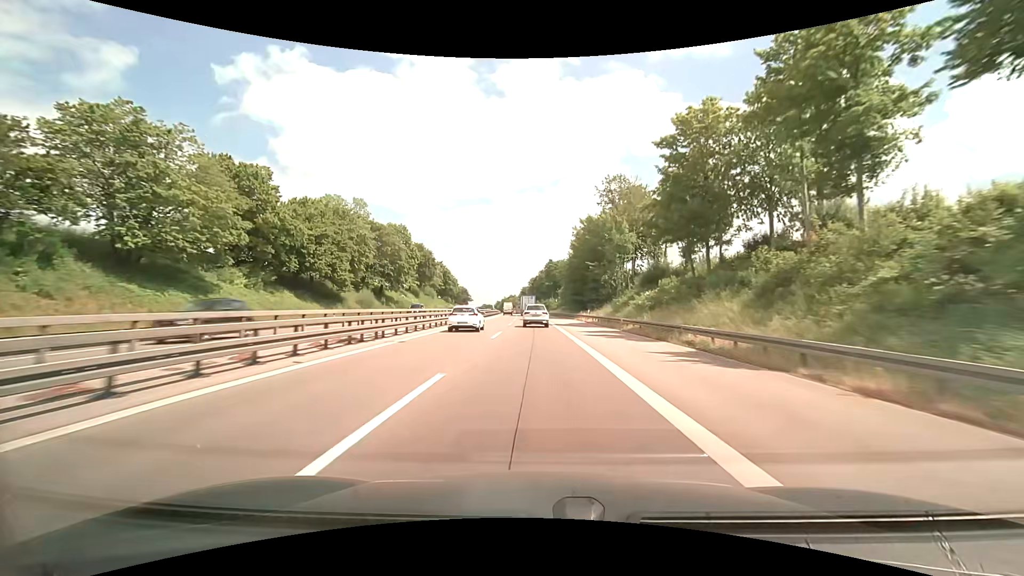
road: motorway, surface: asphalt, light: Day
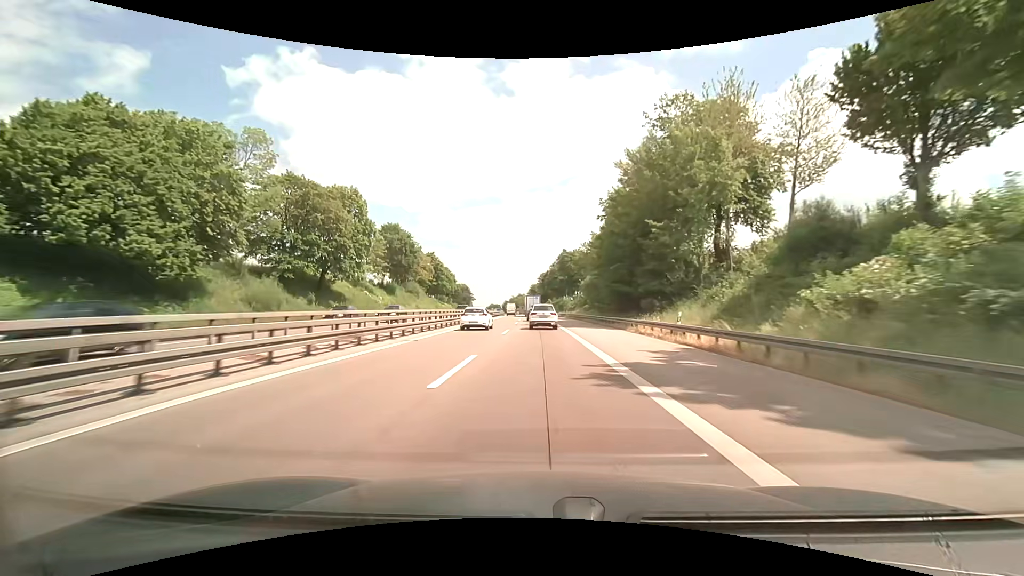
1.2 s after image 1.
(-0.4, +31.6) m; -1°
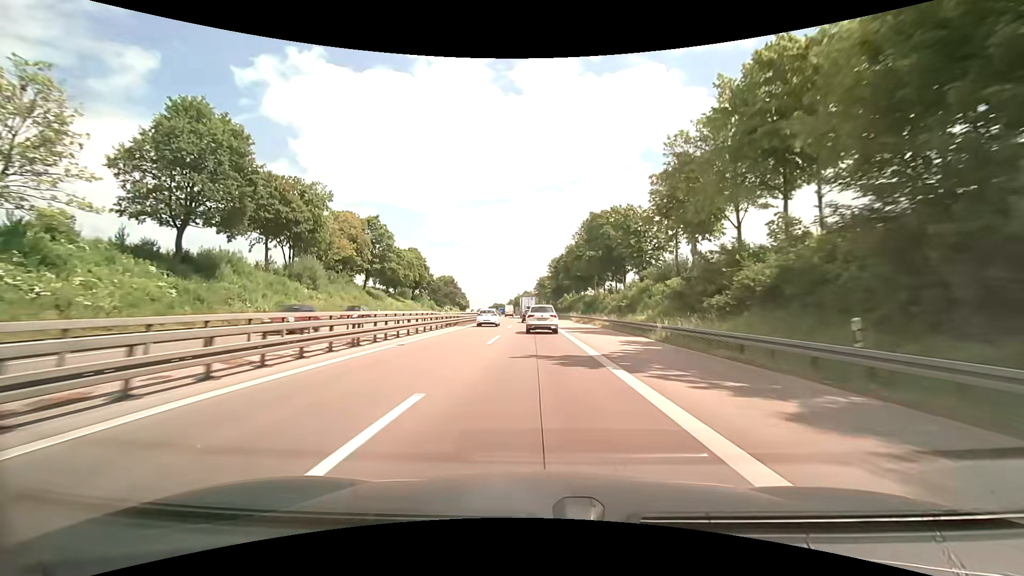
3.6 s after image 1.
(-0.5, +60.3) m; -1°
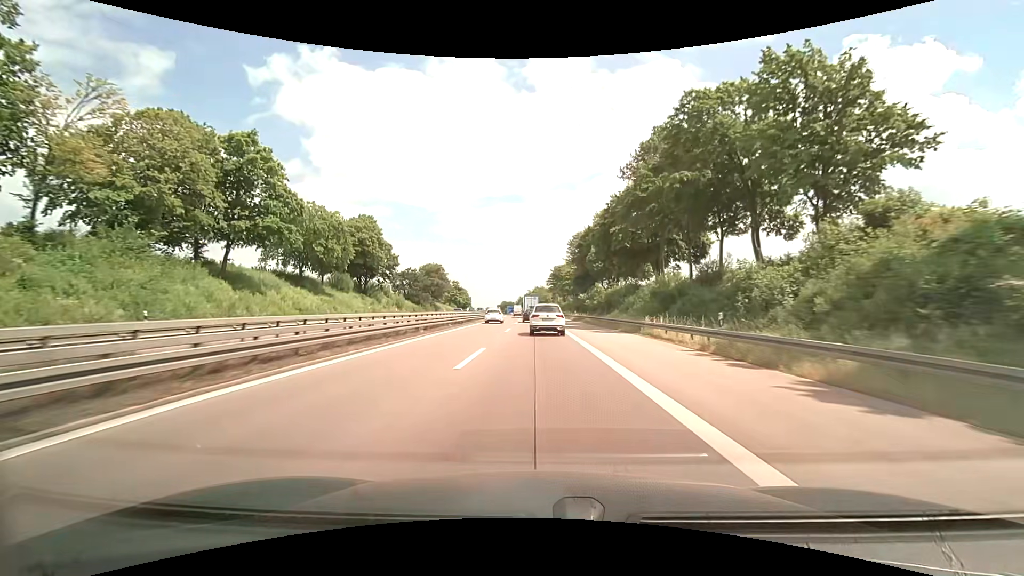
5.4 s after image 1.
(-0.6, +44.7) m; -1°
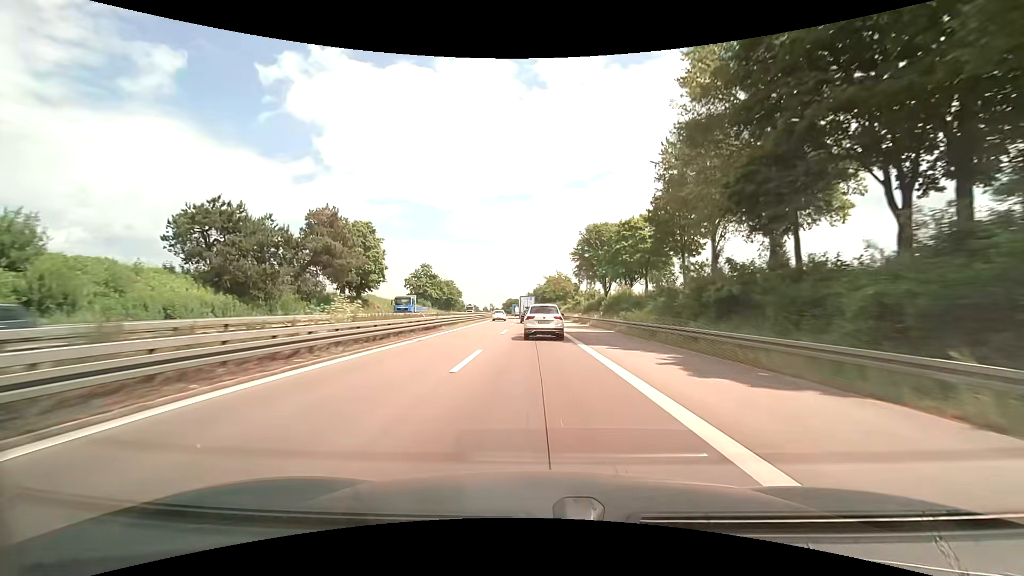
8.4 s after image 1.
(-1.1, +73.0) m; -1°
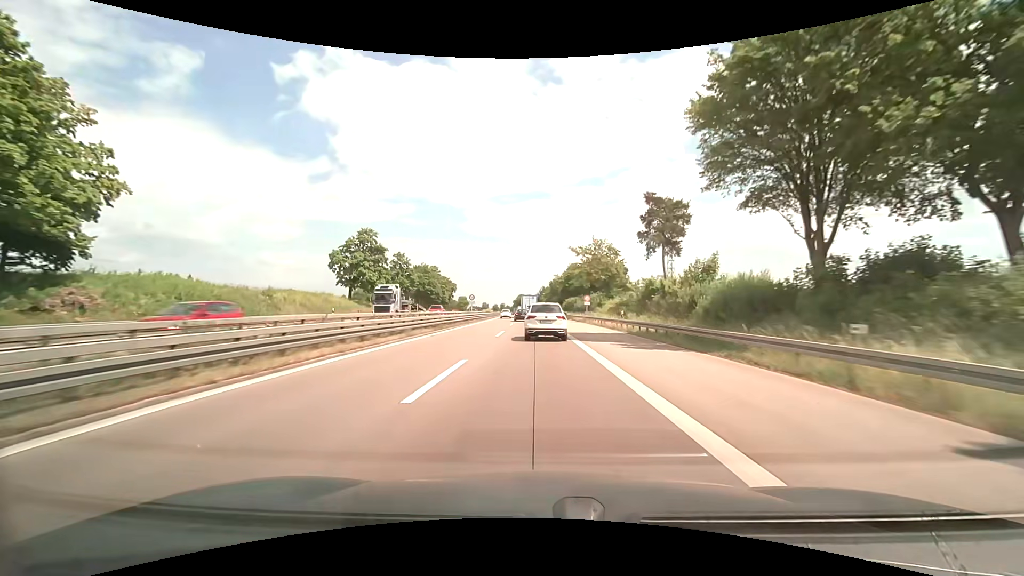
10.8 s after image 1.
(-0.9, +57.6) m; -2°
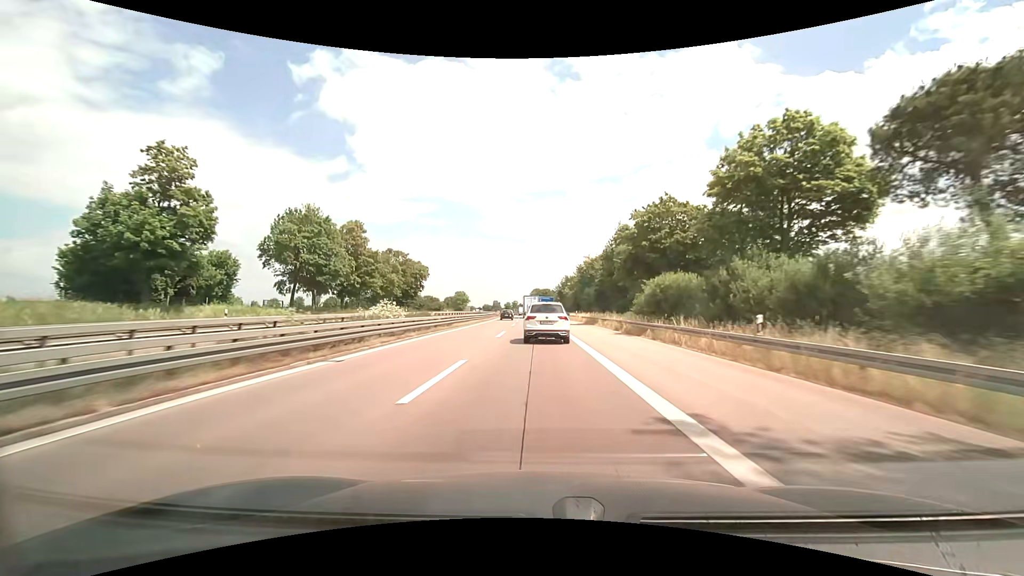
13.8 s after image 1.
(-1.2, +72.6) m; -2°
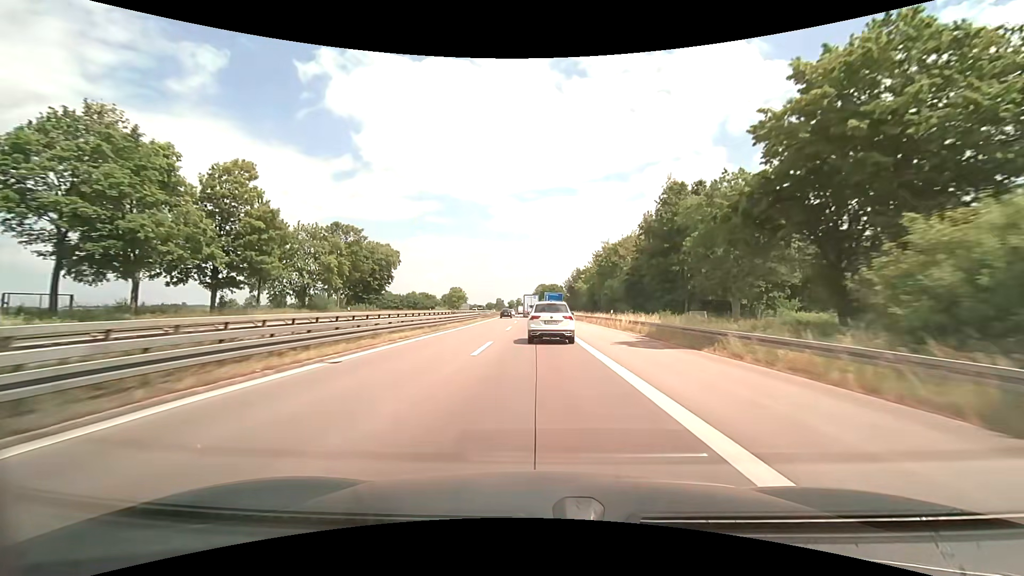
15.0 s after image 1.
(-0.2, +28.7) m; -1°
(0, +10) (0, +20) (0, +30) (0, +40) (-1, +50) (-1, +60) (-1, +70) (-1, +80) (-2, +90) (-2, +100) m
